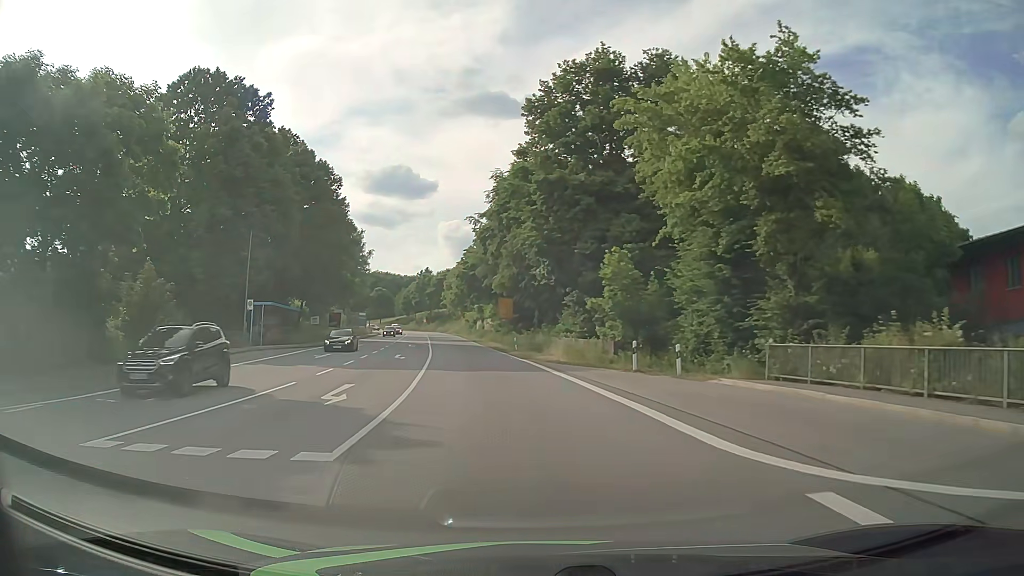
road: primary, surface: asphalt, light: Day
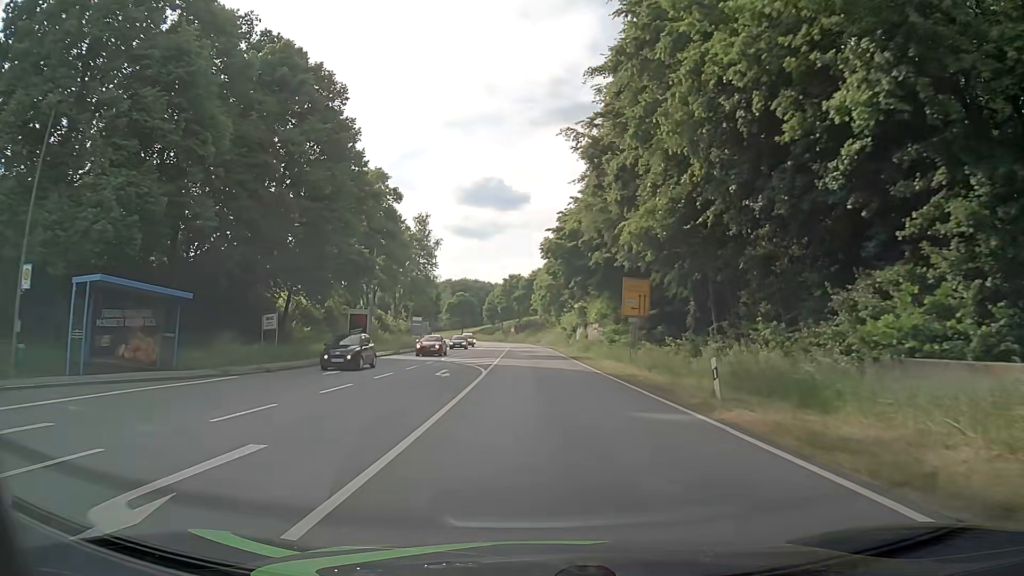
(-3.1, +30.2) m; -9°
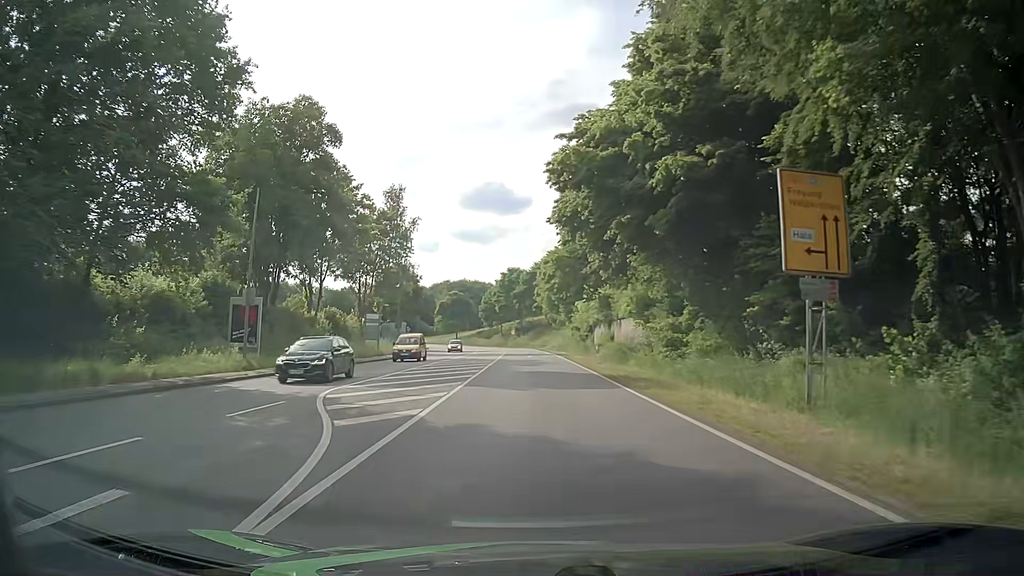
(0.0, +22.9) m; 0°
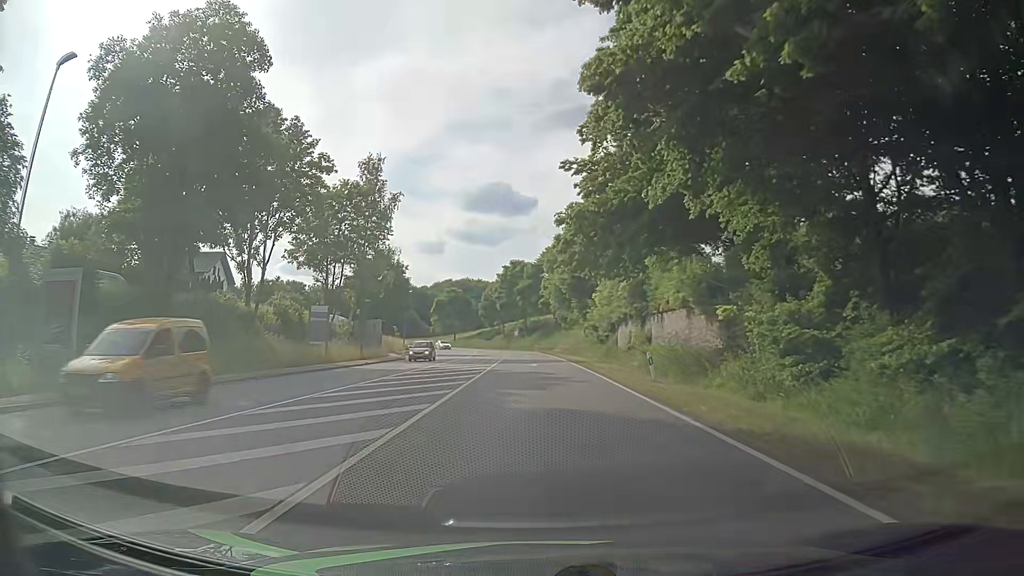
(0.0, +15.2) m; -1°
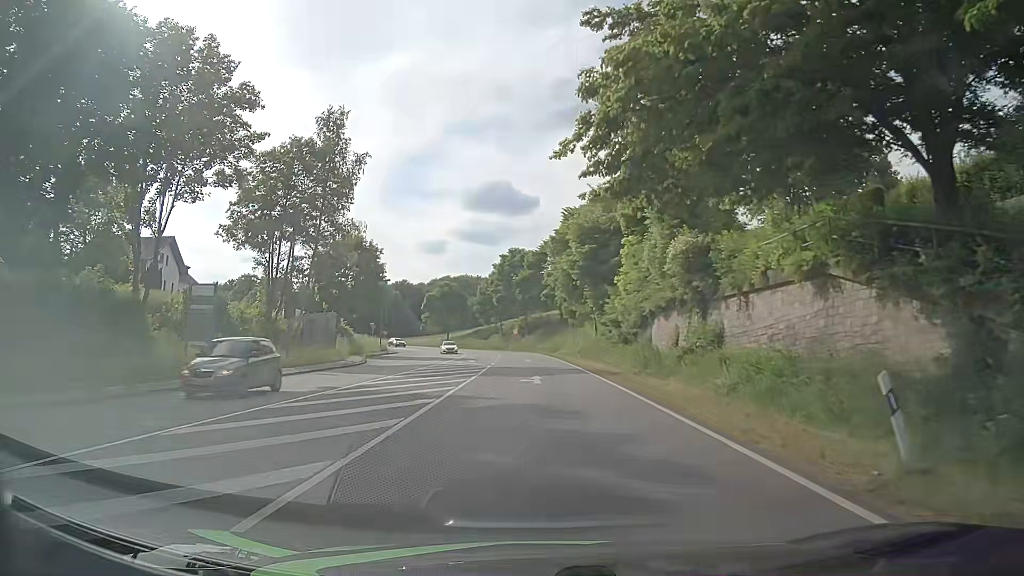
(0.0, +15.2) m; 0°
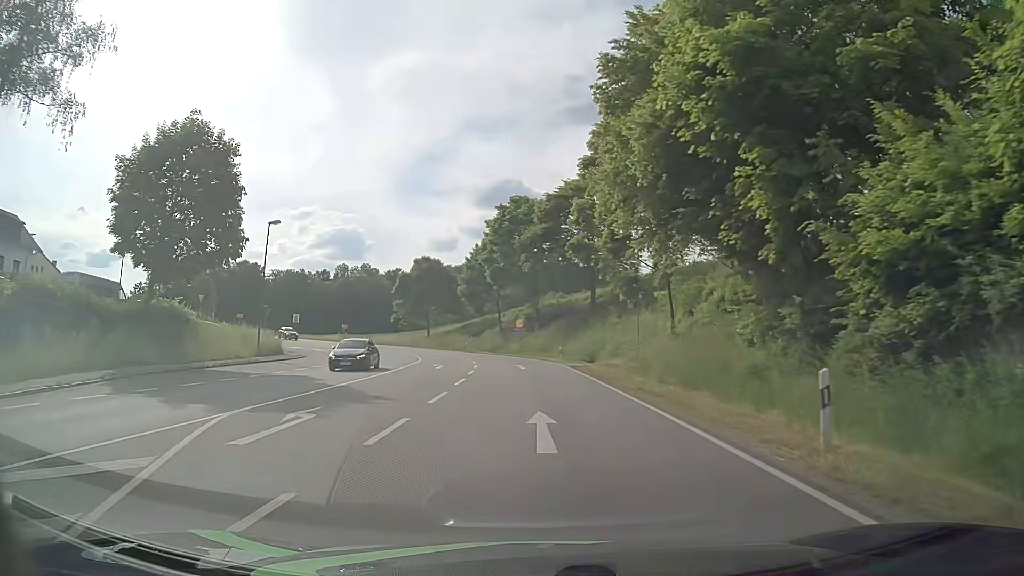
(-0.4, +38.1) m; -1°
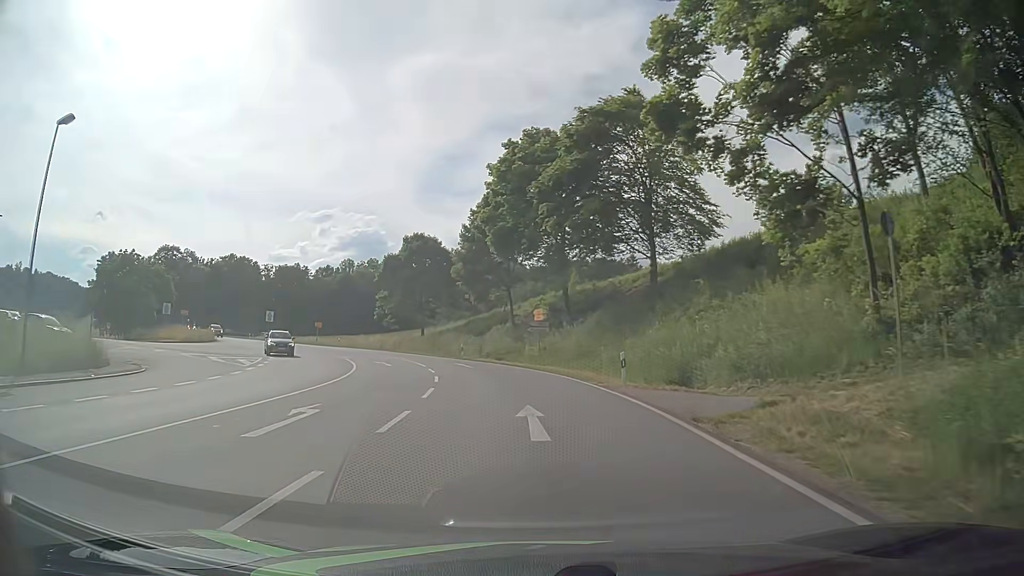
(-0.2, +23.0) m; -2°
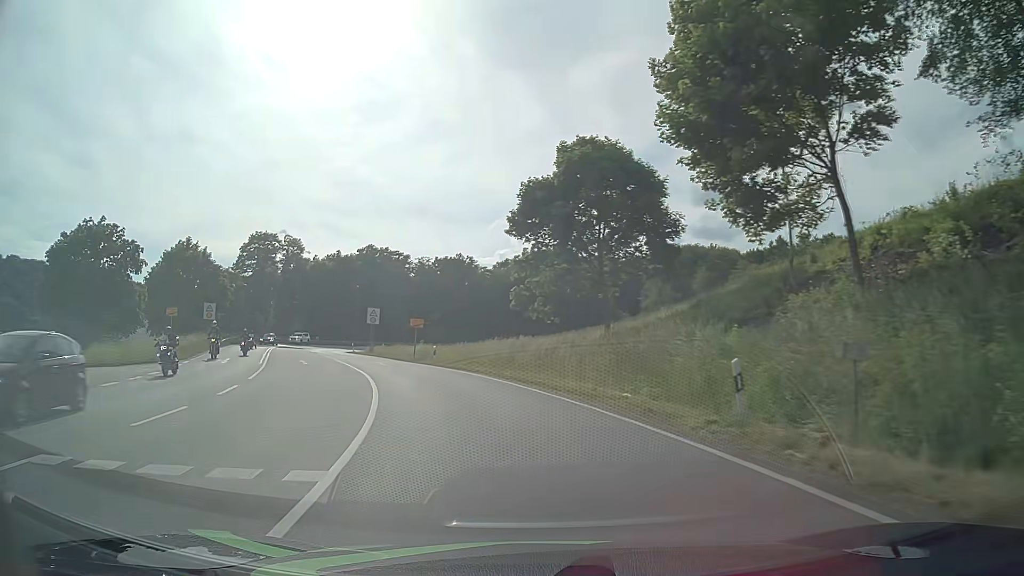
(-4.4, +37.9) m; -17°
(-1, +10) (-2, +20) (-6, +29) (-9, +39) (-13, +48) (-17, +57) (-21, +66) (-24, +76) (-26, +85) (-26, +95) m
